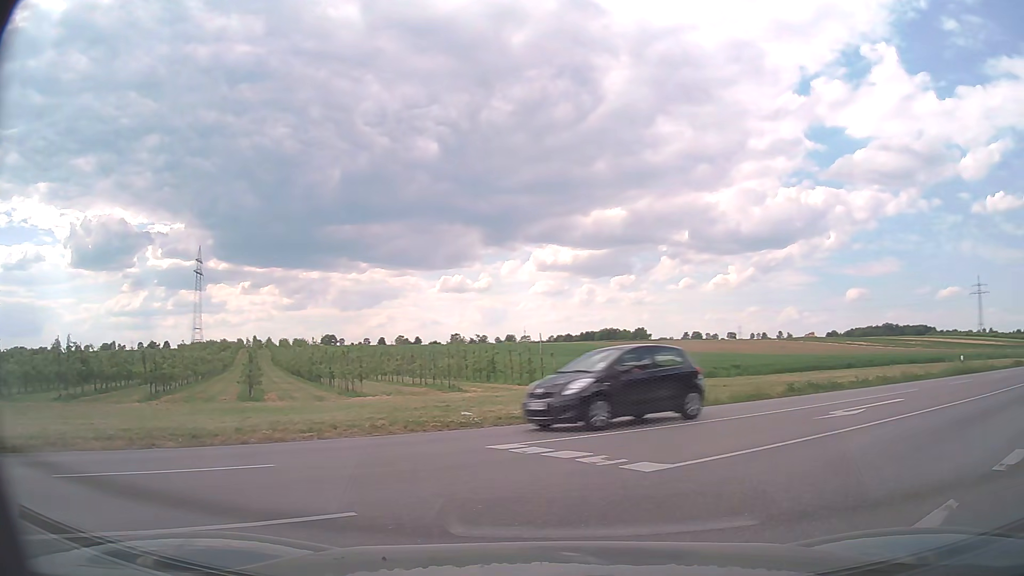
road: residential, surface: asphalt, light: Day
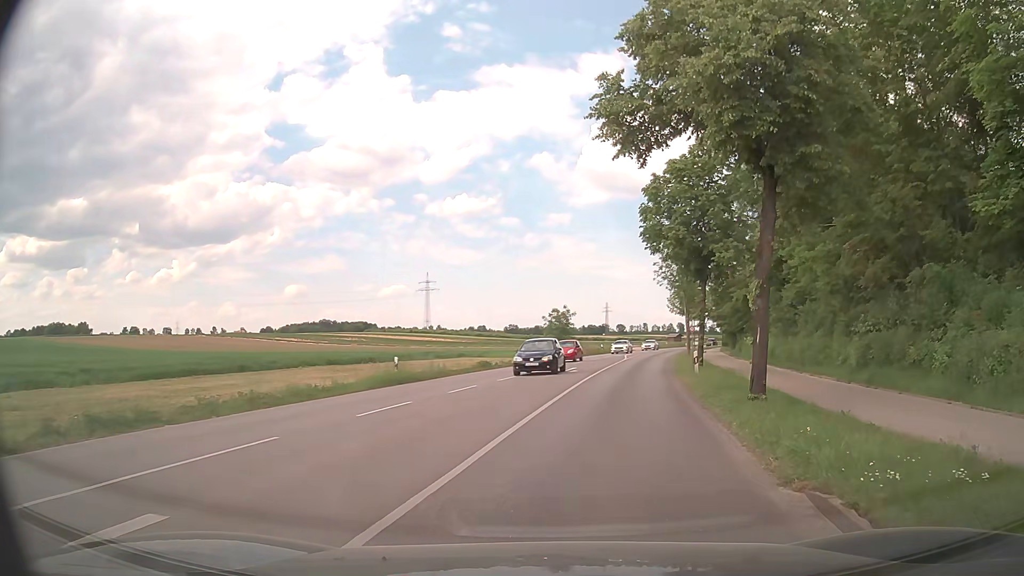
(+6.3, +10.7) m; +48°
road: tertiary
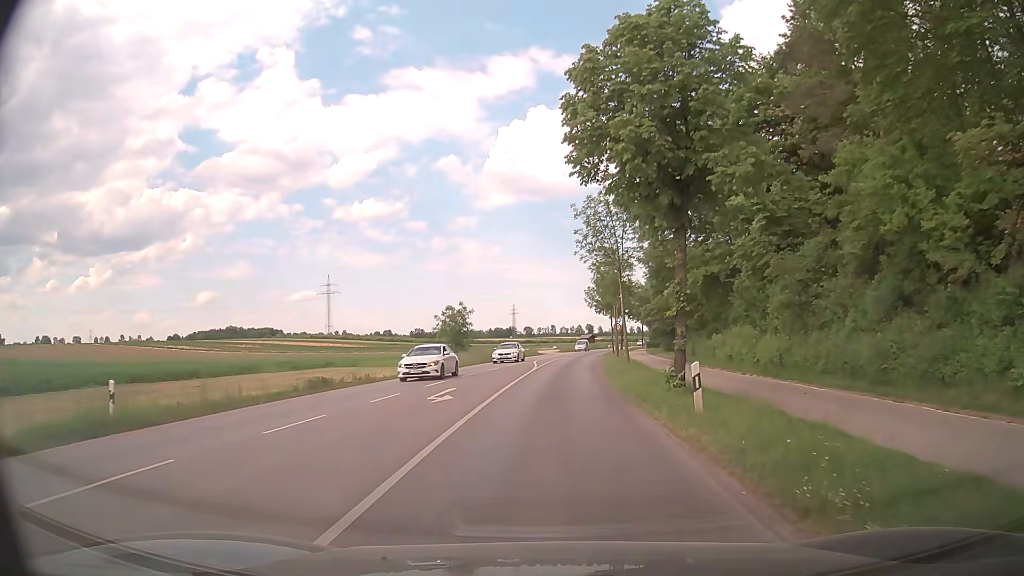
(+1.2, +13.8) m; +7°
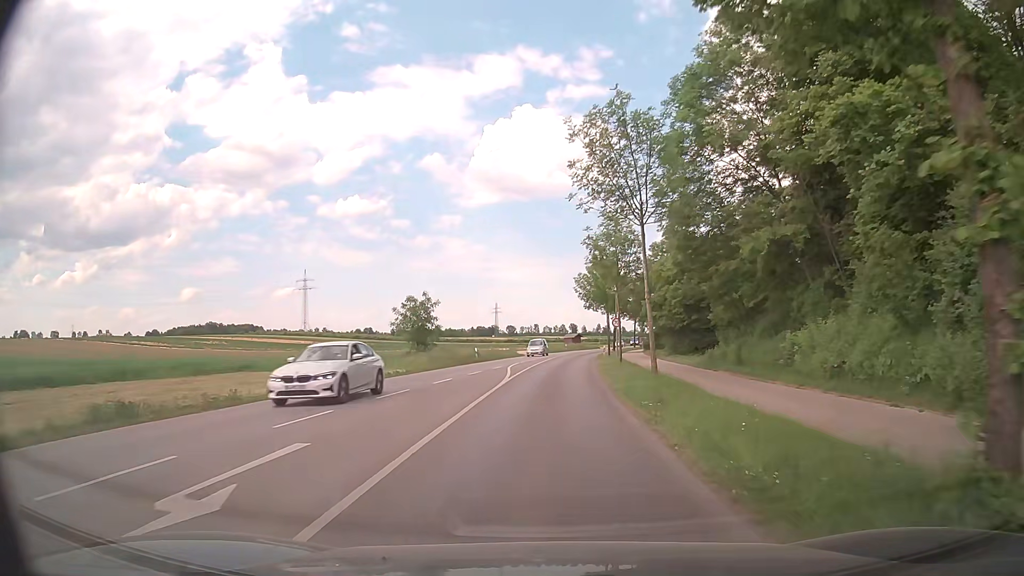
(+0.3, +12.1) m; +2°
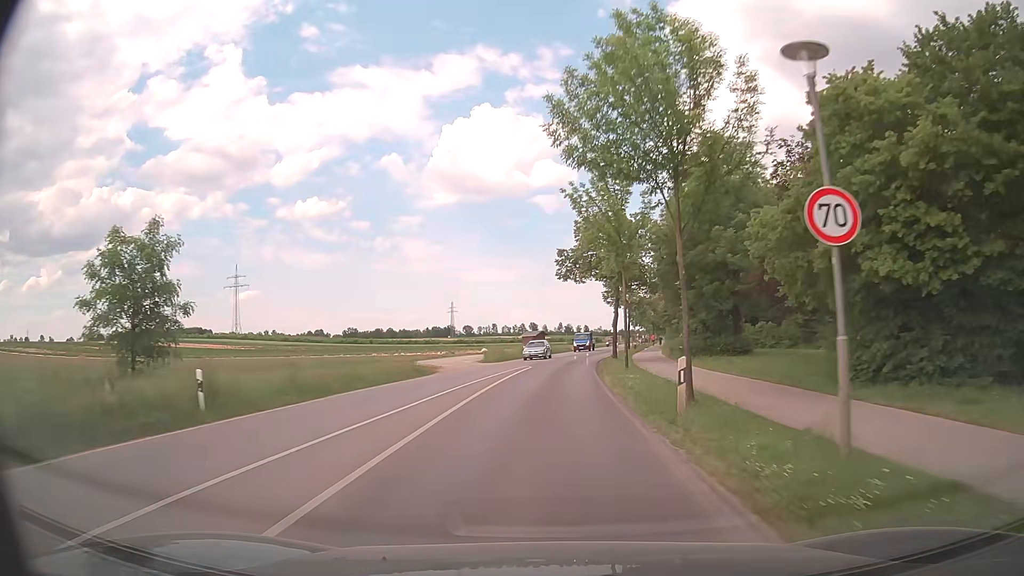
(+0.9, +38.0) m; +3°
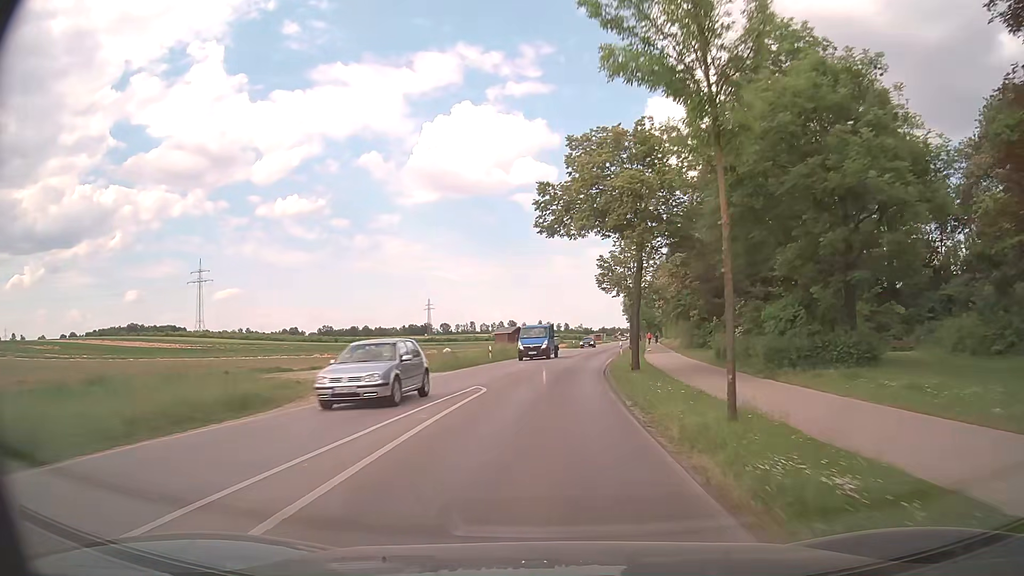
(+0.2, +17.4) m; +2°
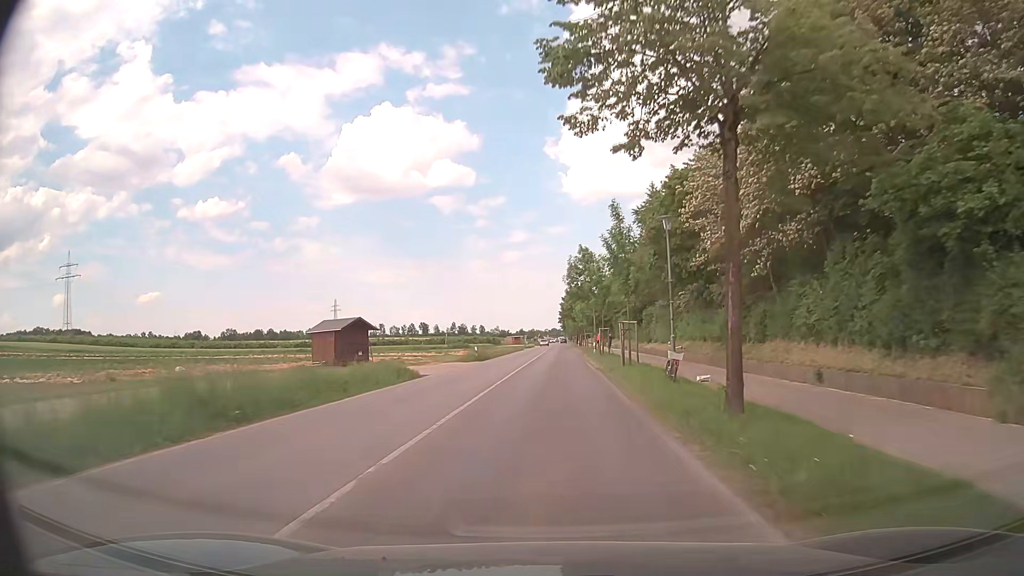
(+2.6, +44.9) m; +7°
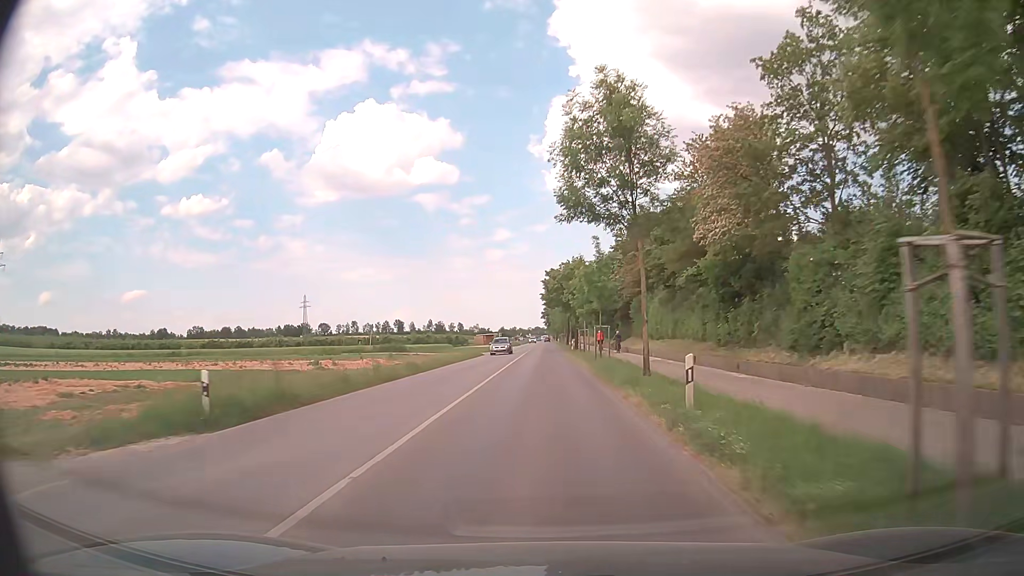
(+0.8, +37.6) m; +1°
(0, +10) (0, +20) (0, +30) (0, +40) (0, +50) (0, +60) (0, +70) (0, +80) (0, +90) (0, +100) m
